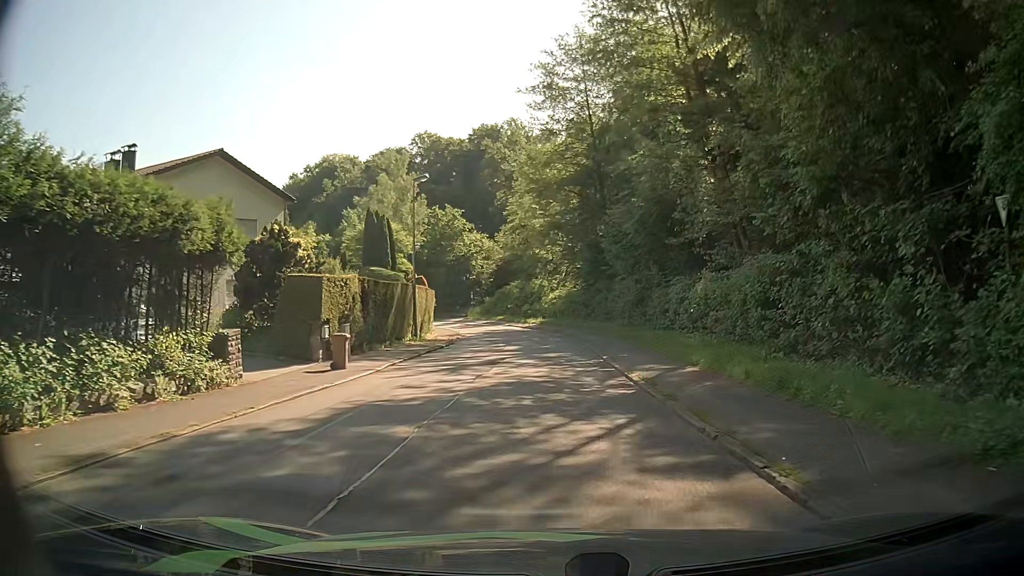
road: residential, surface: asphalt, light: Day
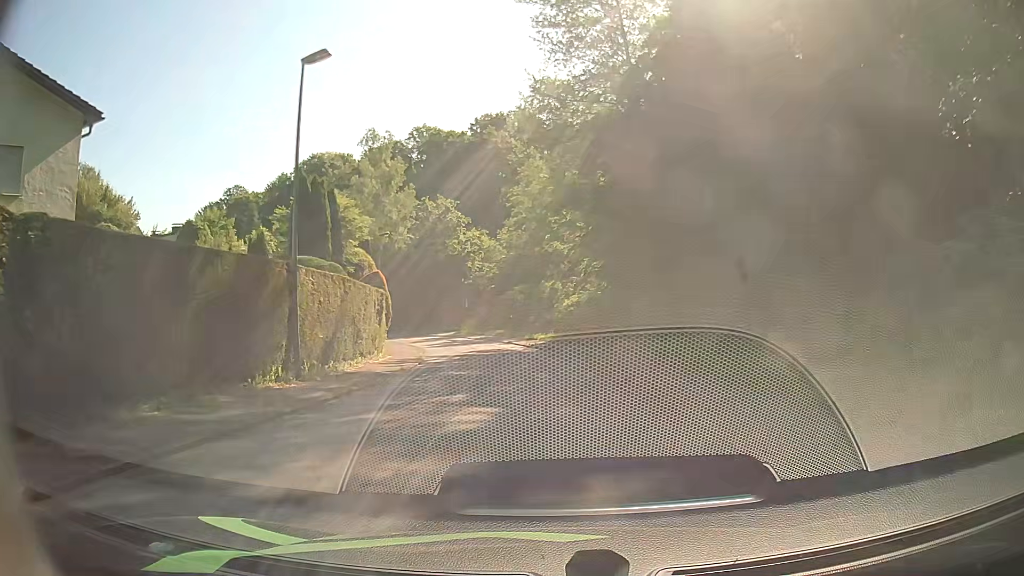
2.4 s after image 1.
(-0.3, +17.5) m; -1°
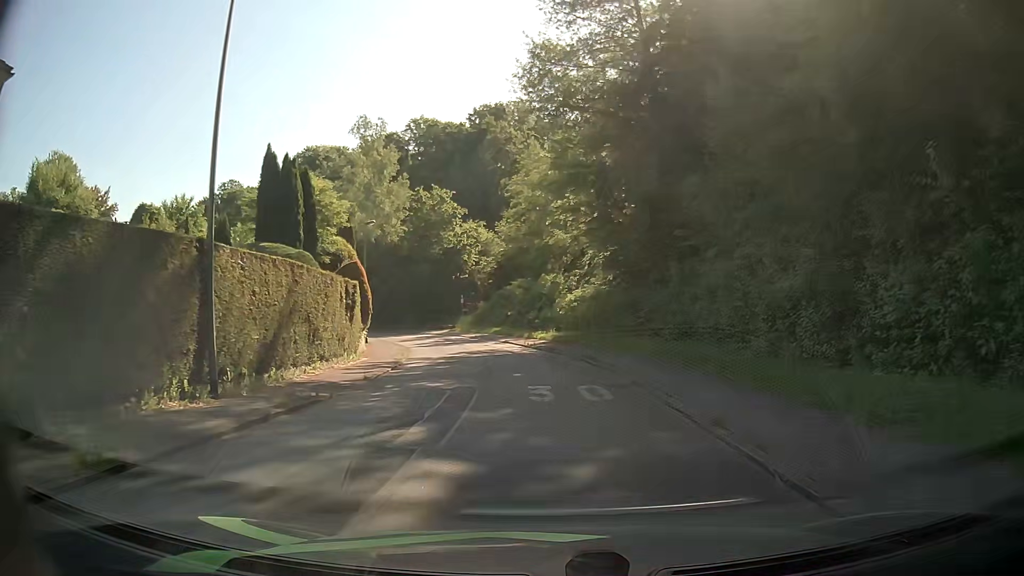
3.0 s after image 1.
(0.0, +4.4) m; +1°
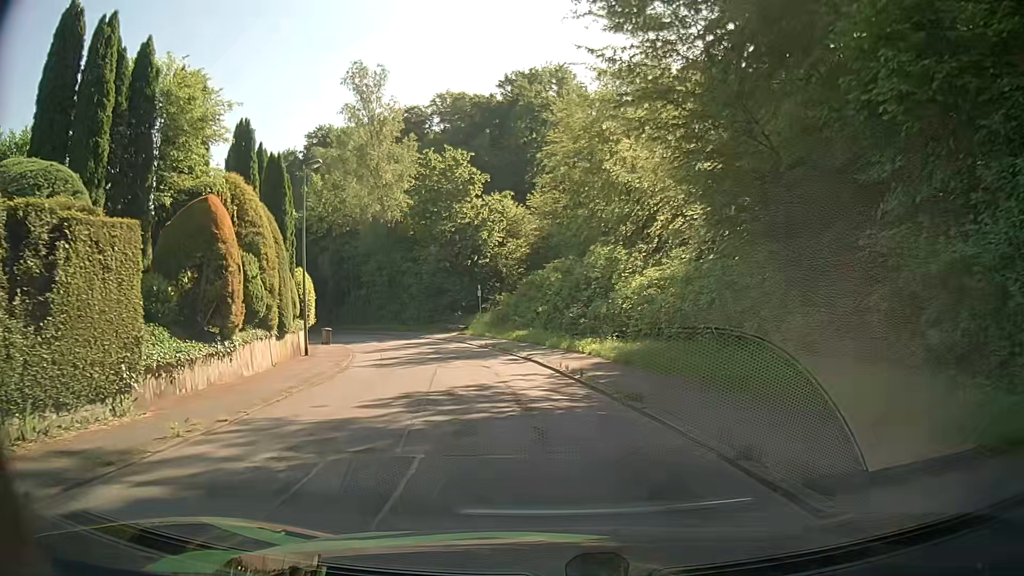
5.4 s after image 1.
(-0.4, +18.0) m; -5°
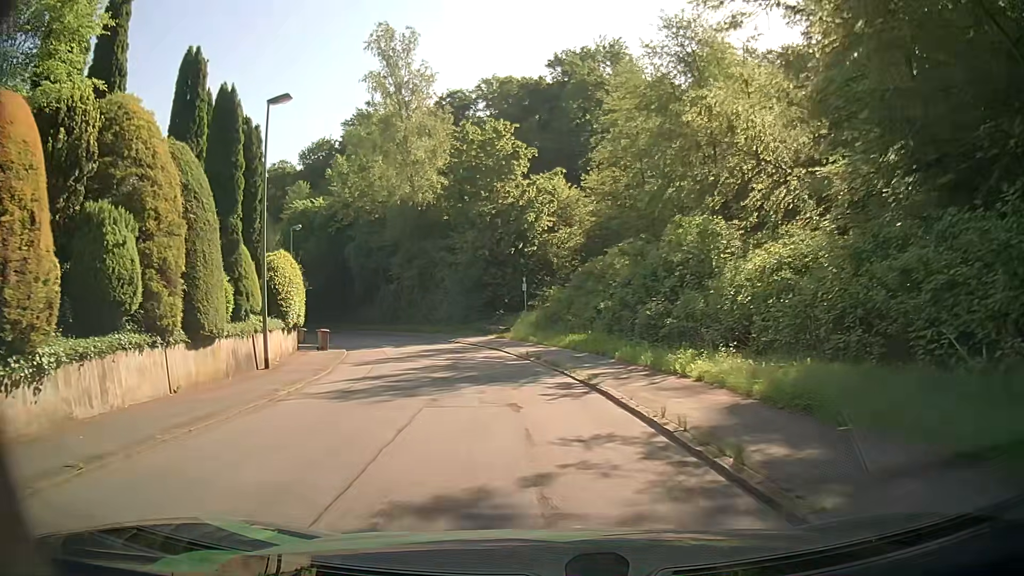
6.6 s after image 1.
(-0.2, +9.1) m; -4°
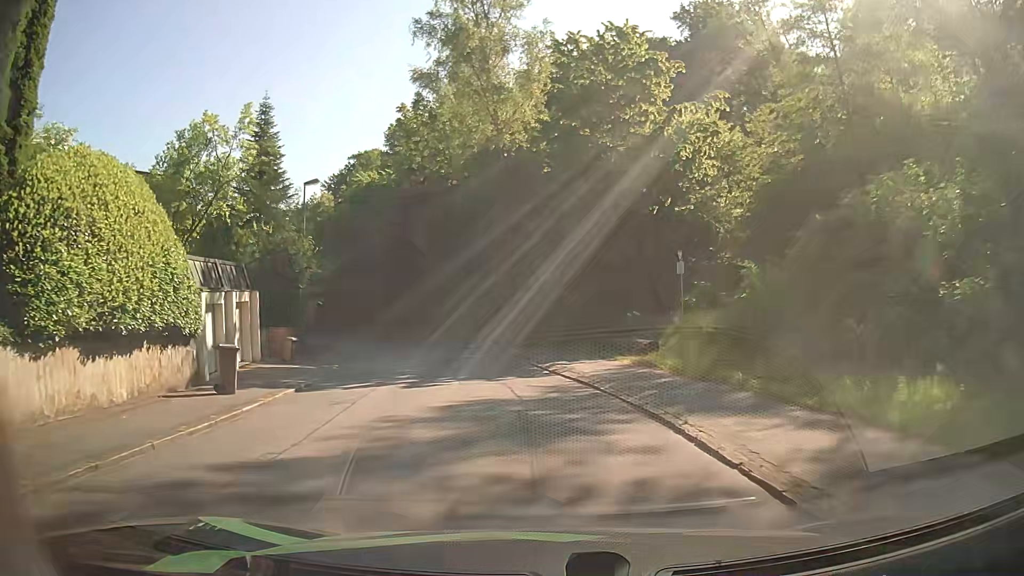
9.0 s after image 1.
(-1.4, +18.1) m; -10°
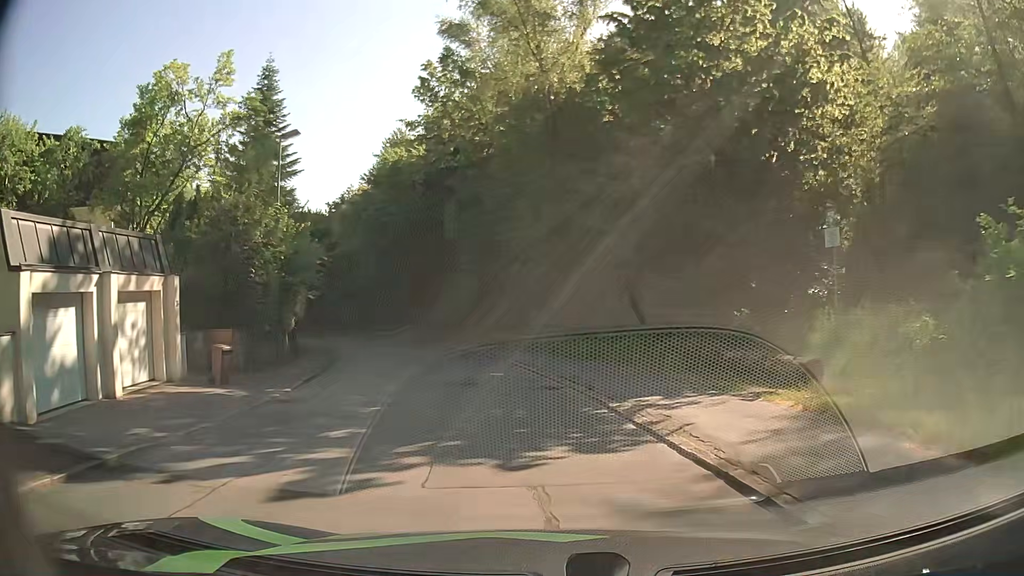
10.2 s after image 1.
(-0.2, +9.0) m; -4°
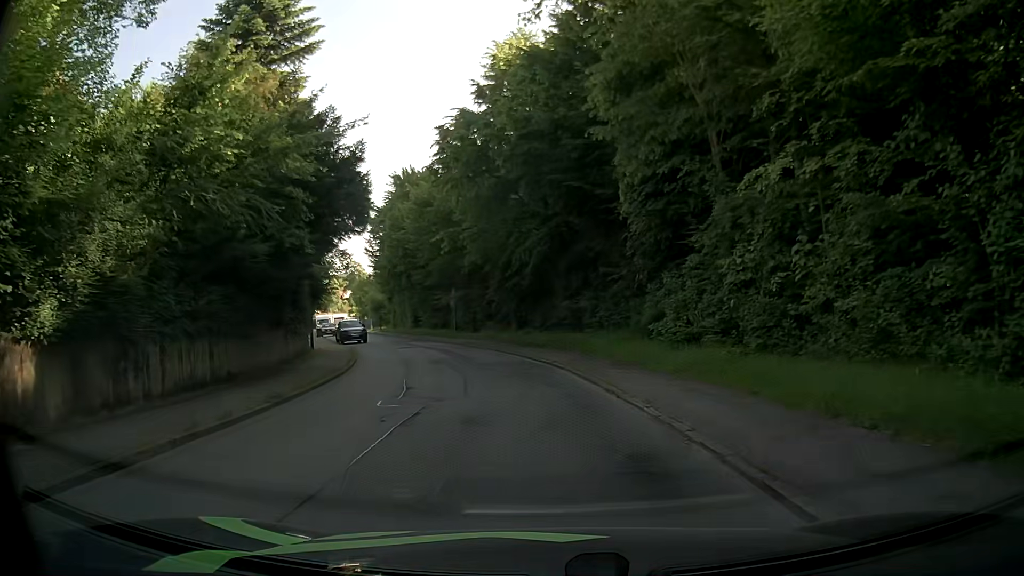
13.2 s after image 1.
(-2.6, +21.5) m; -14°
